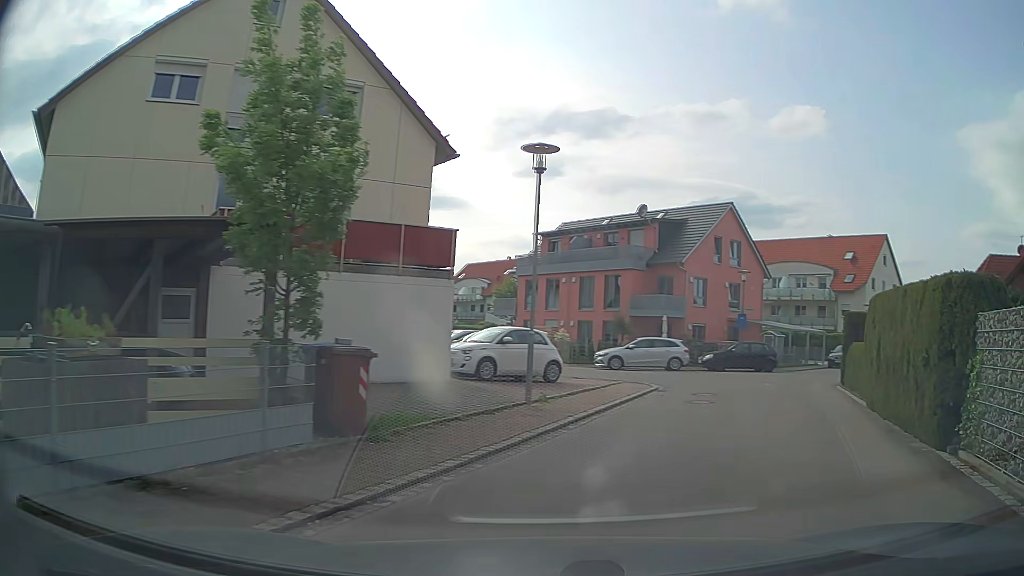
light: Day
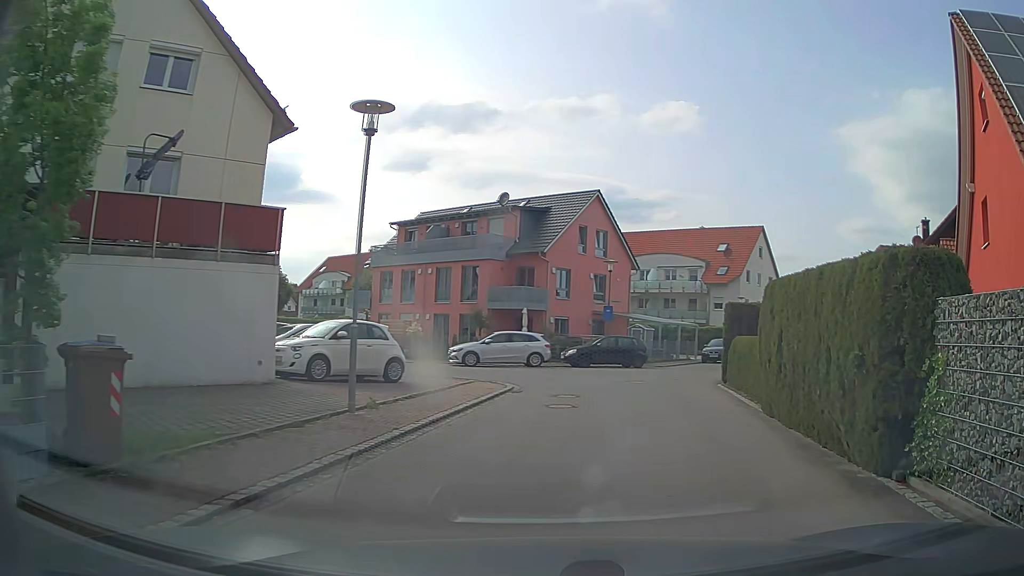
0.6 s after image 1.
(+0.3, +2.2) m; +12°
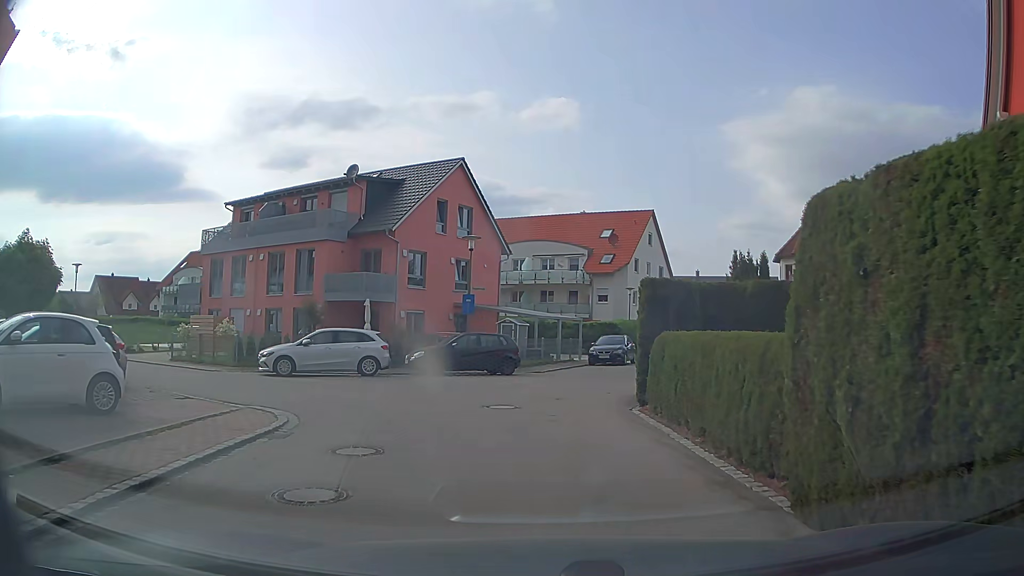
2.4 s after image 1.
(+0.9, +7.5) m; +10°
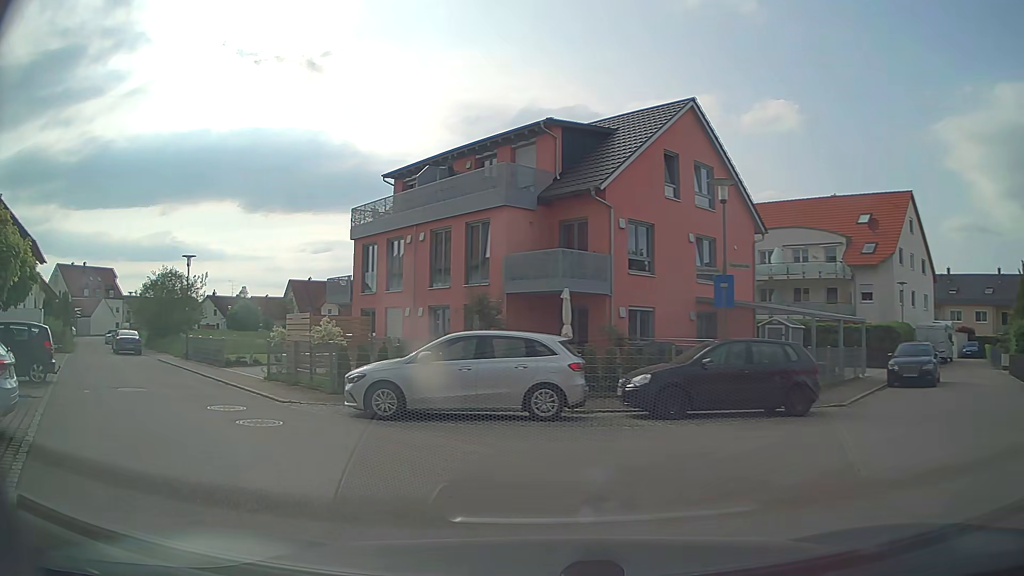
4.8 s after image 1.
(-1.1, +10.3) m; -19°
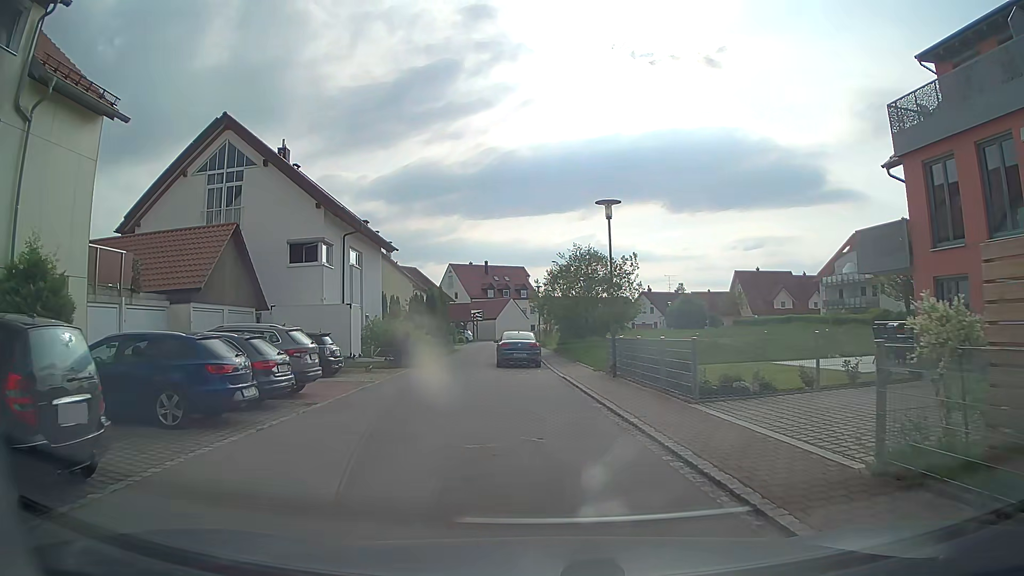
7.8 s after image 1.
(-6.3, +13.0) m; -37°
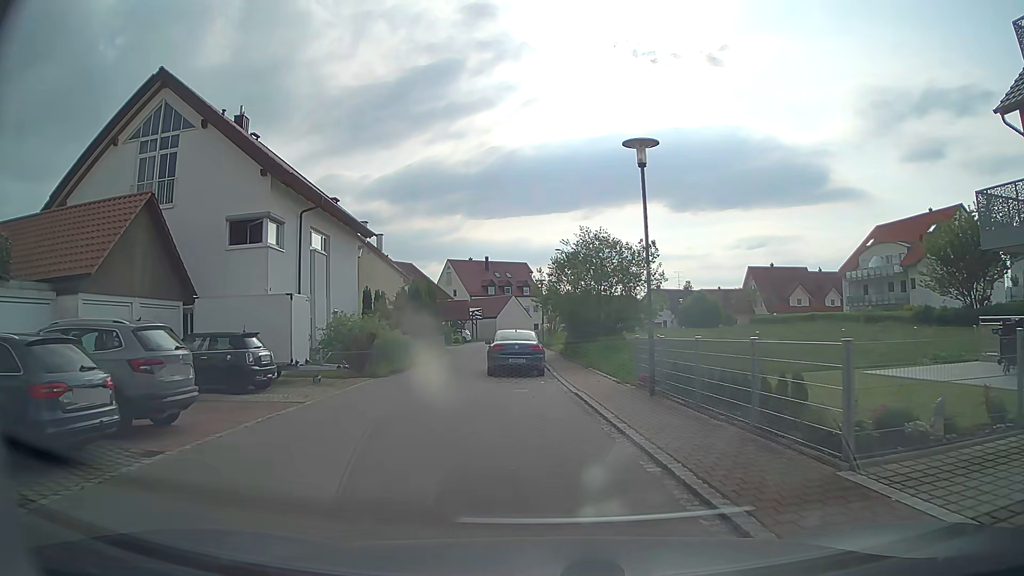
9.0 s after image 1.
(-0.1, +6.1) m; -1°
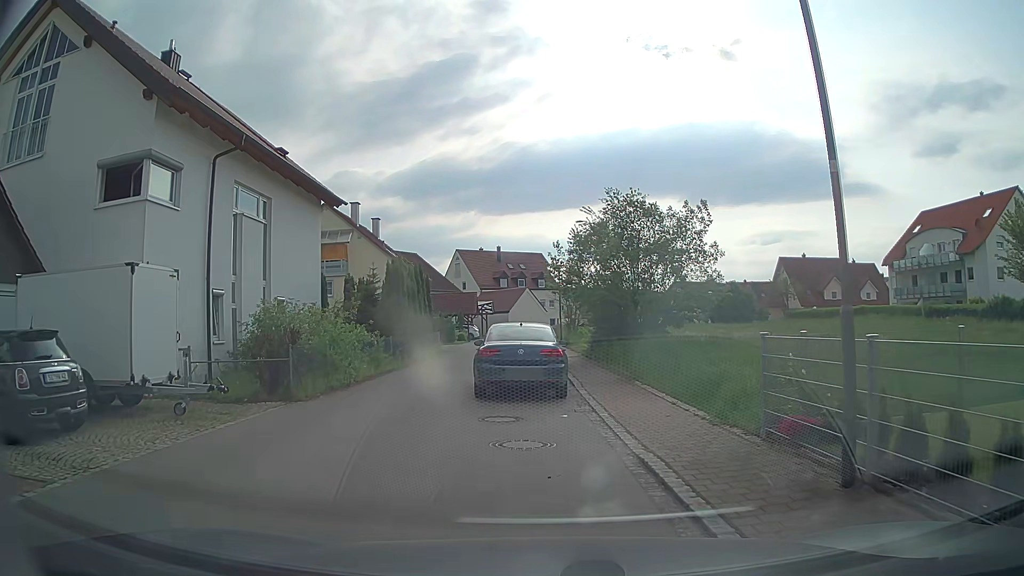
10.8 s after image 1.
(-0.1, +8.1) m; -1°
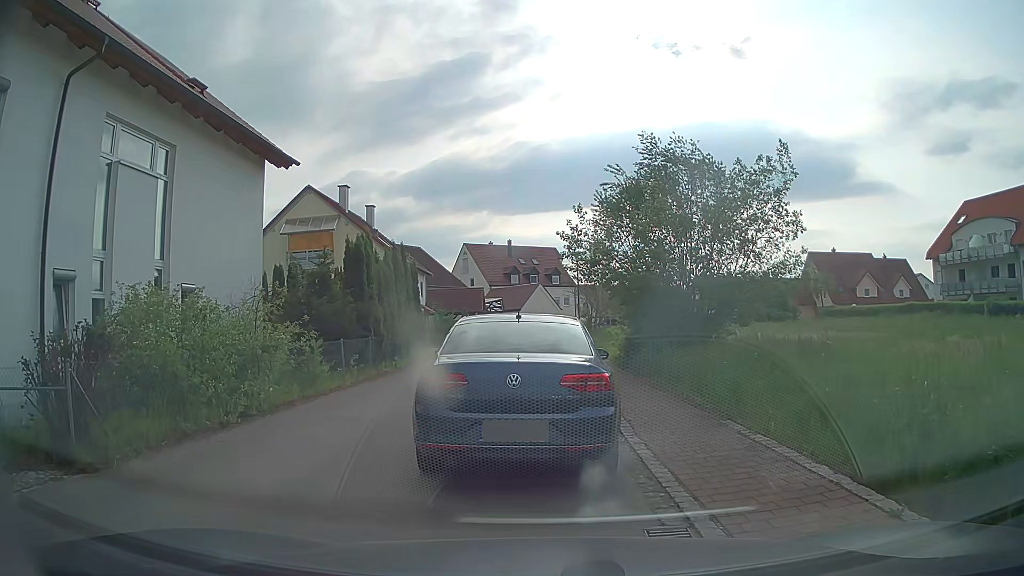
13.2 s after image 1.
(-0.1, +6.8) m; -2°
